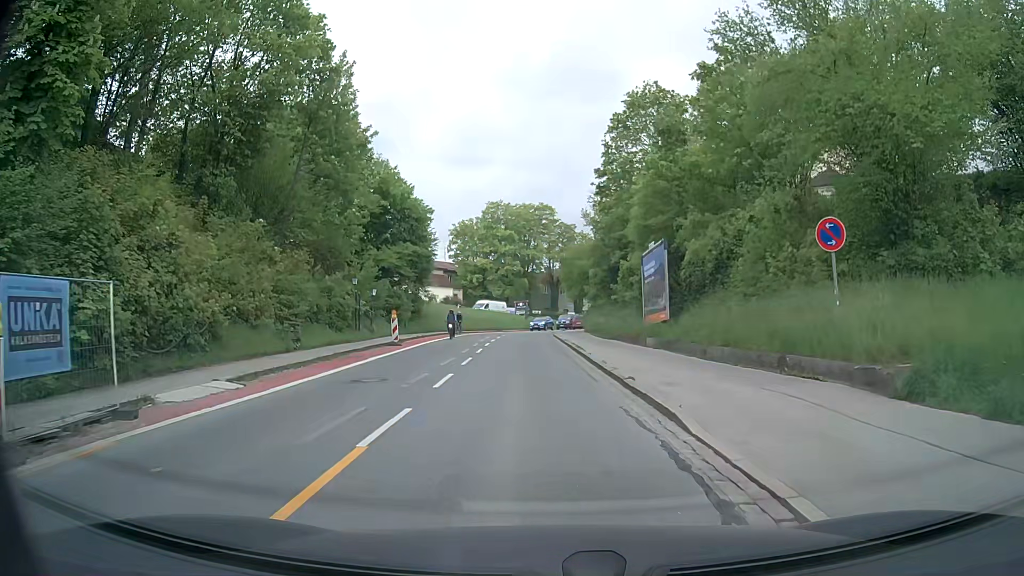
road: secondary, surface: asphalt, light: Day
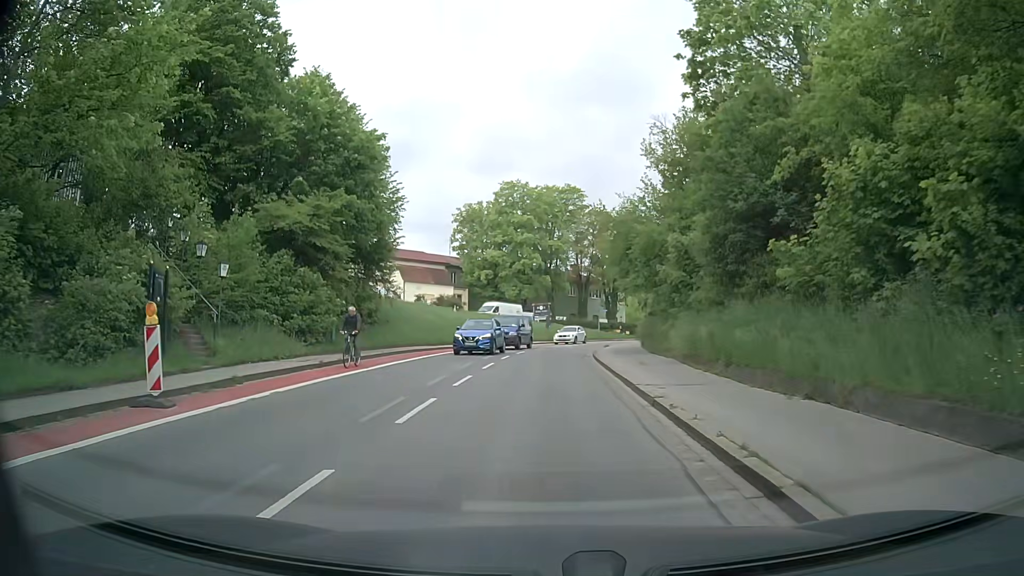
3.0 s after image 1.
(-0.5, +22.2) m; -2°
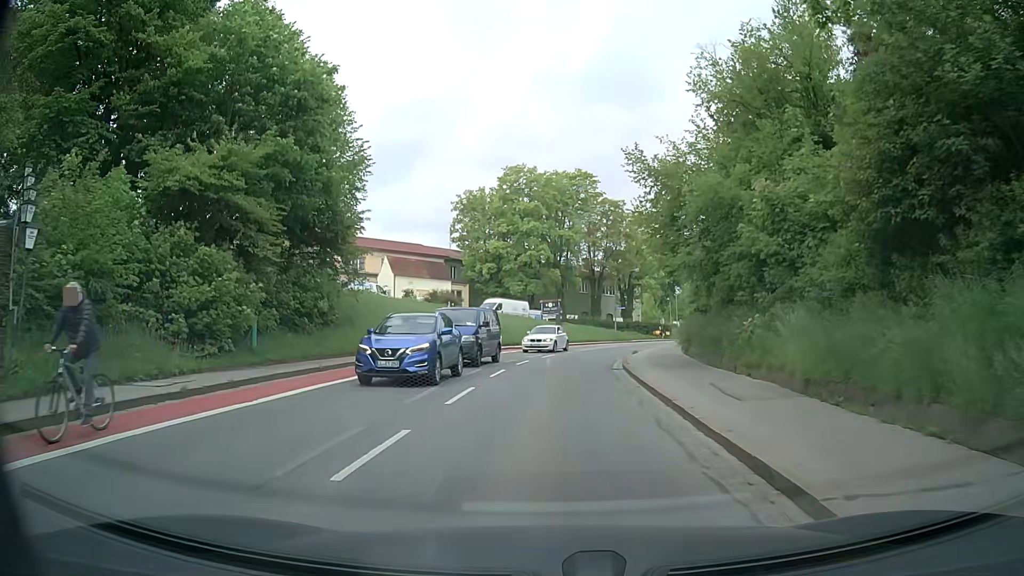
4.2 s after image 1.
(-0.1, +8.9) m; 0°
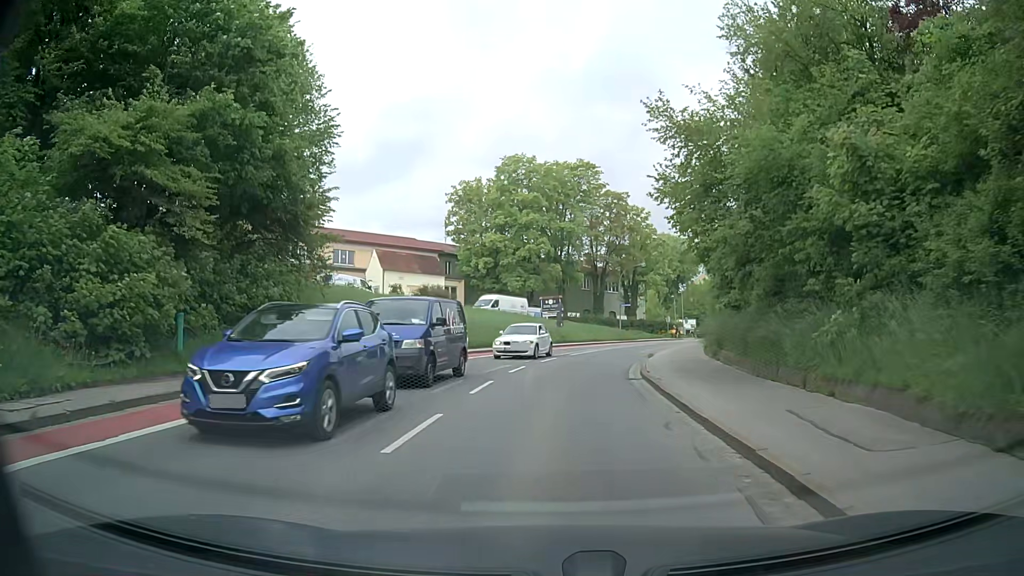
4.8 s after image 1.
(0.0, +4.5) m; -1°
